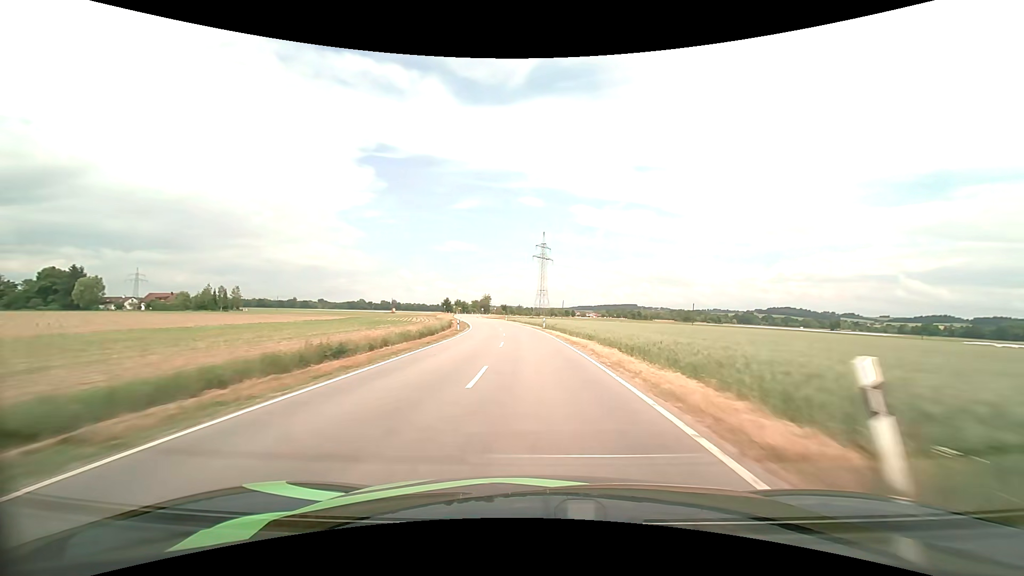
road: tertiary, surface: asphalt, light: Day
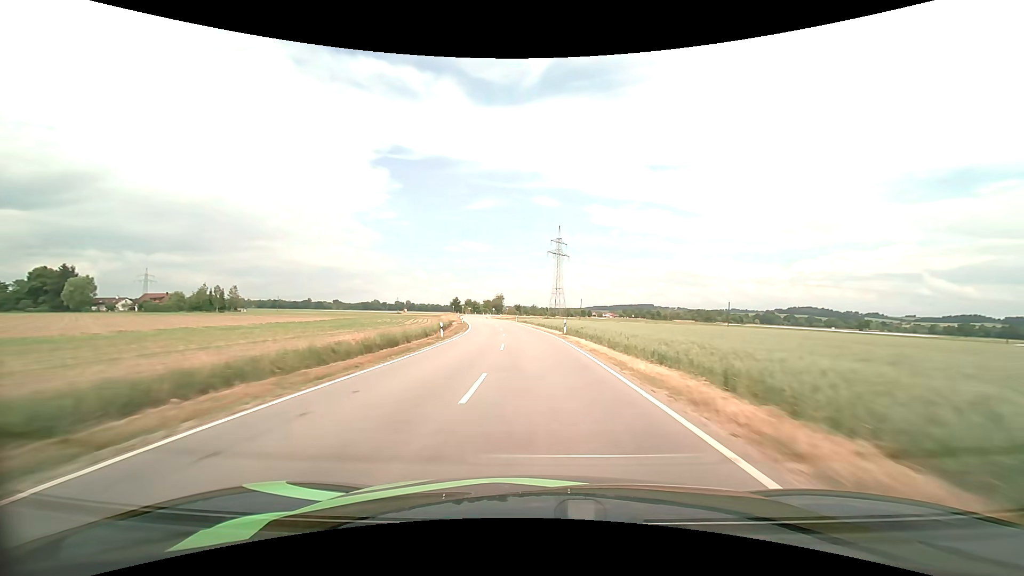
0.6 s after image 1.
(-0.2, +13.8) m; -2°
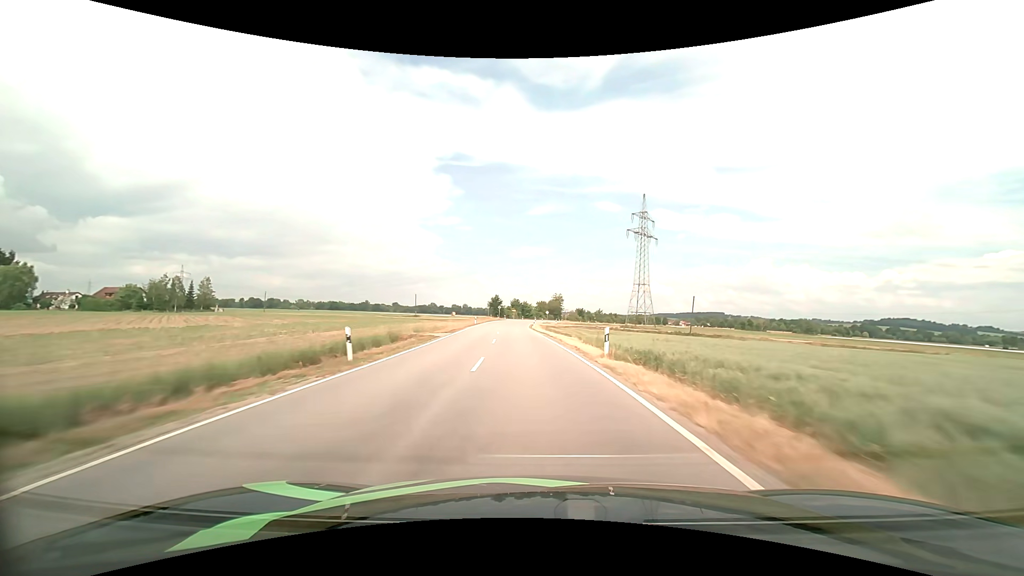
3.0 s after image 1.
(-3.4, +56.5) m; -7°
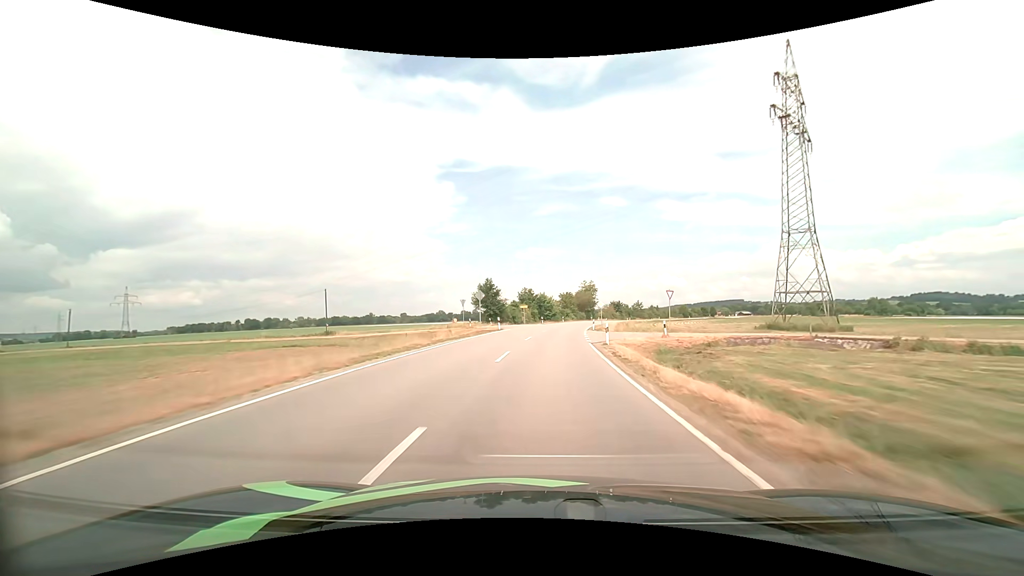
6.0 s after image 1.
(-3.4, +70.9) m; -2°
(0, +10) (0, +20) (+1, +30) (+2, +40) (+3, +50) (+4, +60) (+5, +70) (+7, +80) (+9, +89) (+11, +99) m
